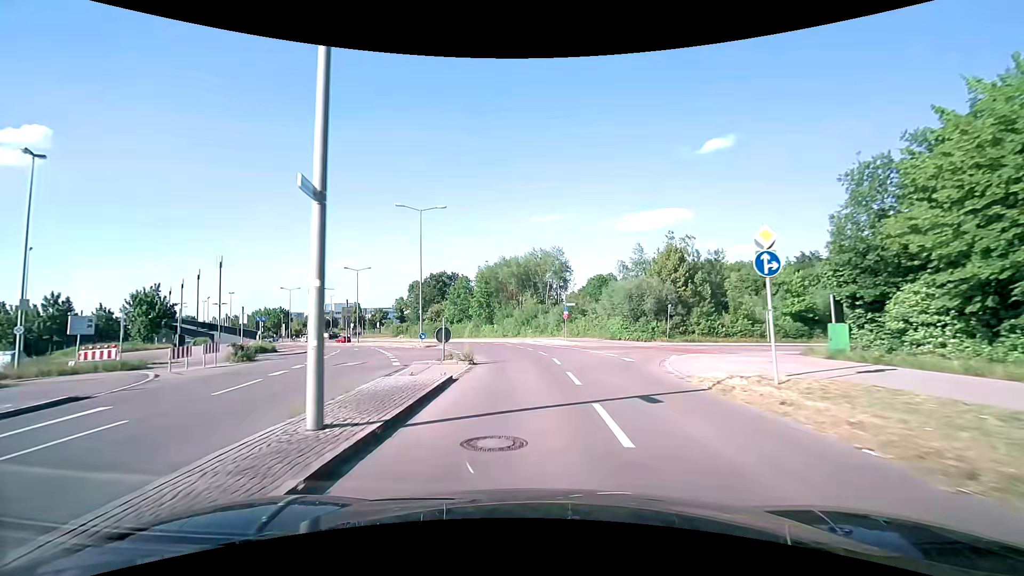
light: Day
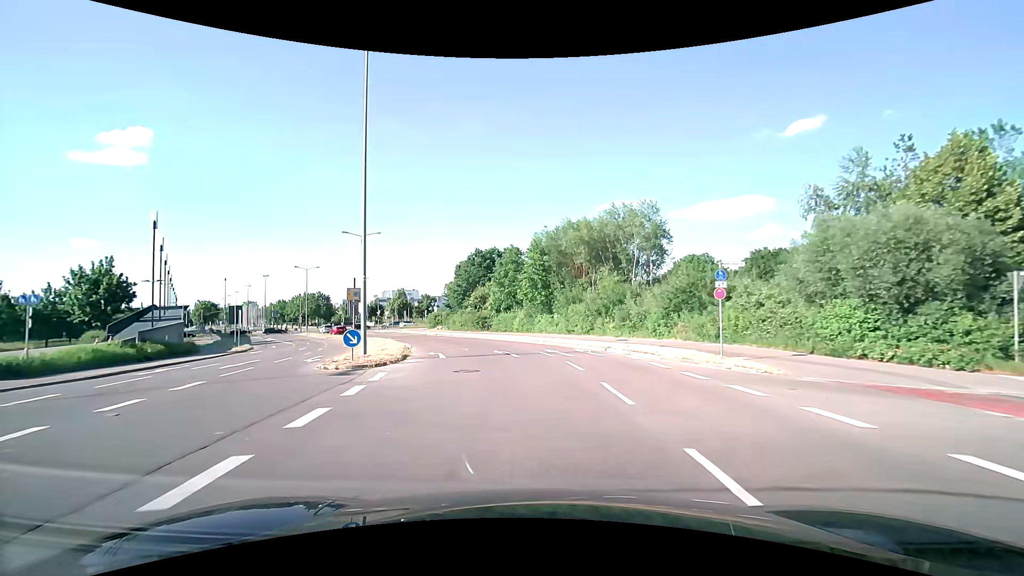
(-1.2, +26.9) m; -8°
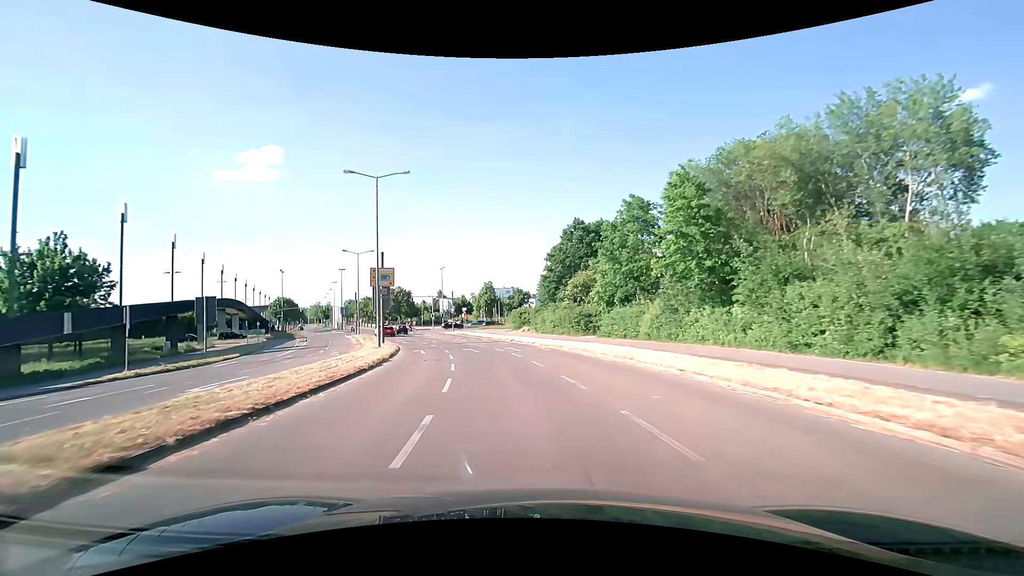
(-2.1, +26.9) m; -11°
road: tertiary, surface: asphalt
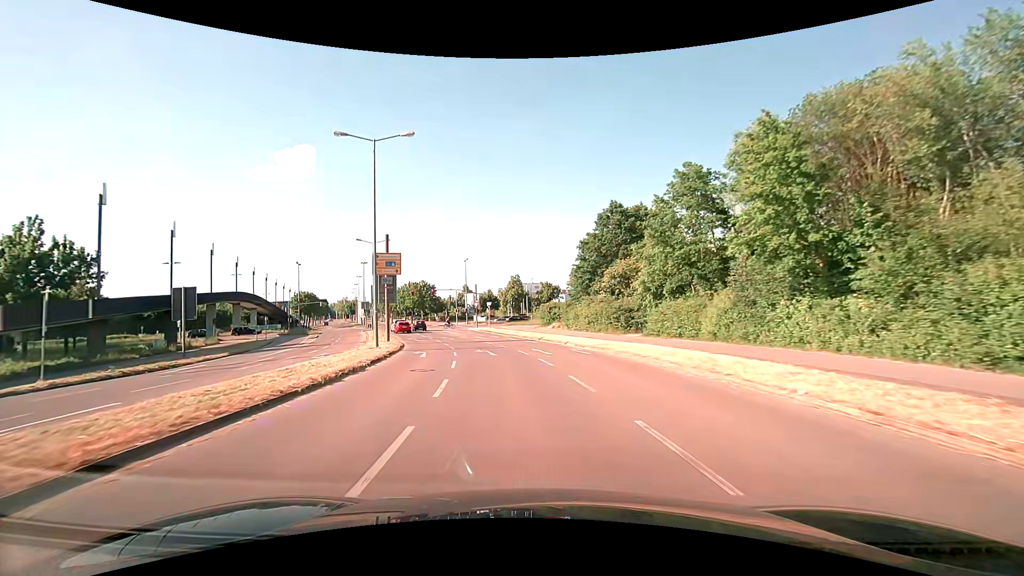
(-0.2, +7.0) m; -3°
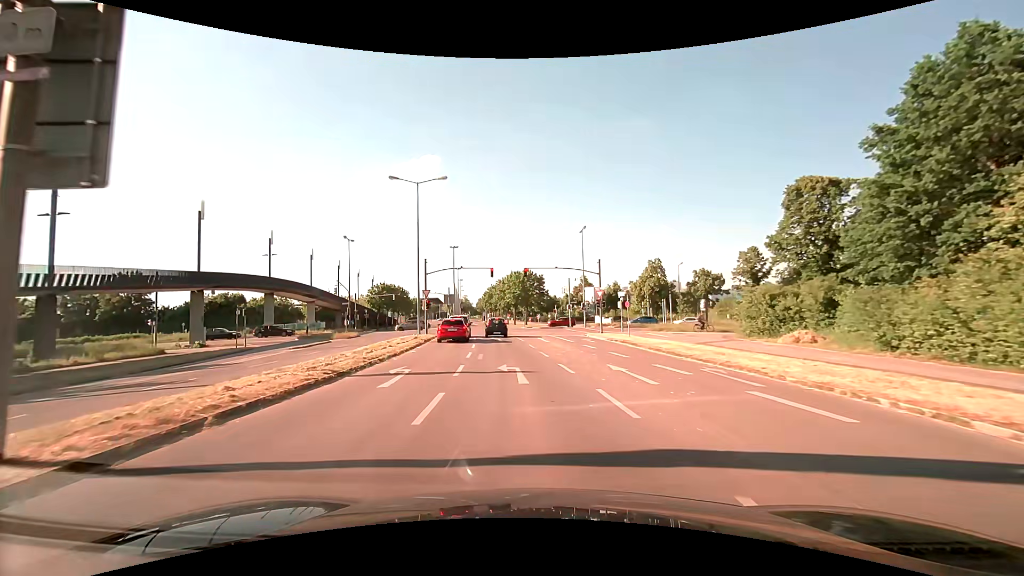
(-4.0, +32.0) m; -14°
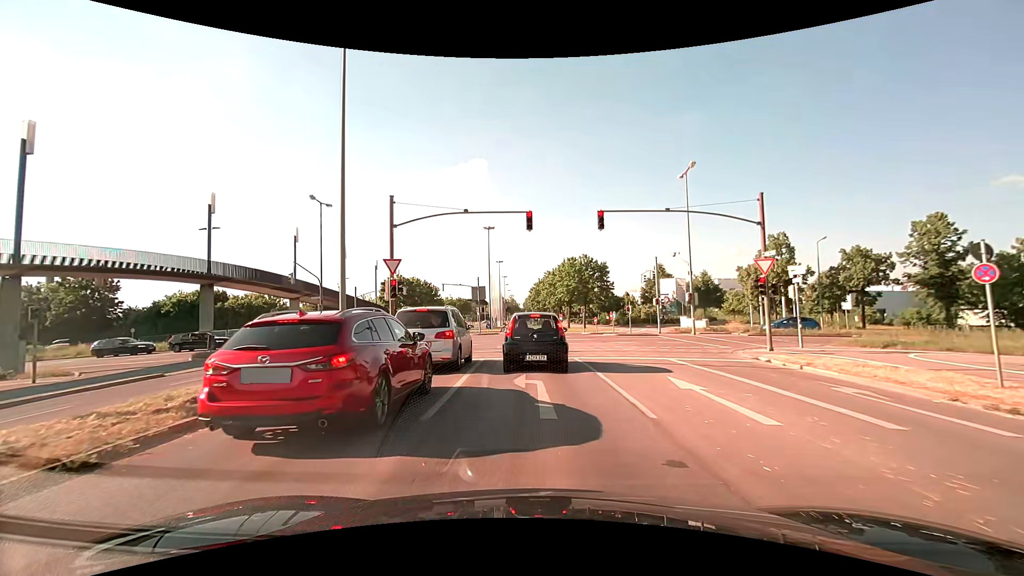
(-1.3, +23.5) m; -6°
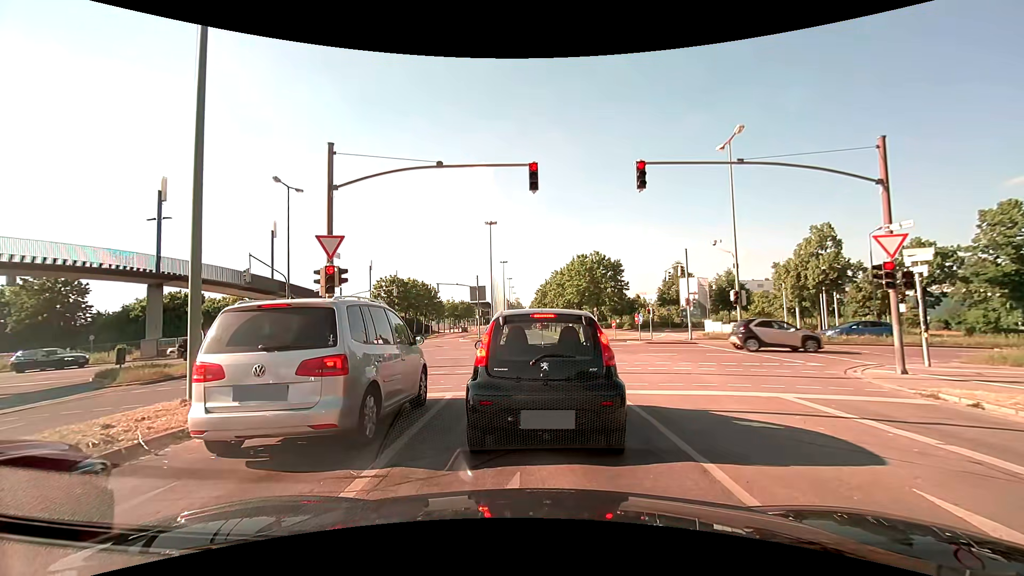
(0.0, +6.6) m; 0°
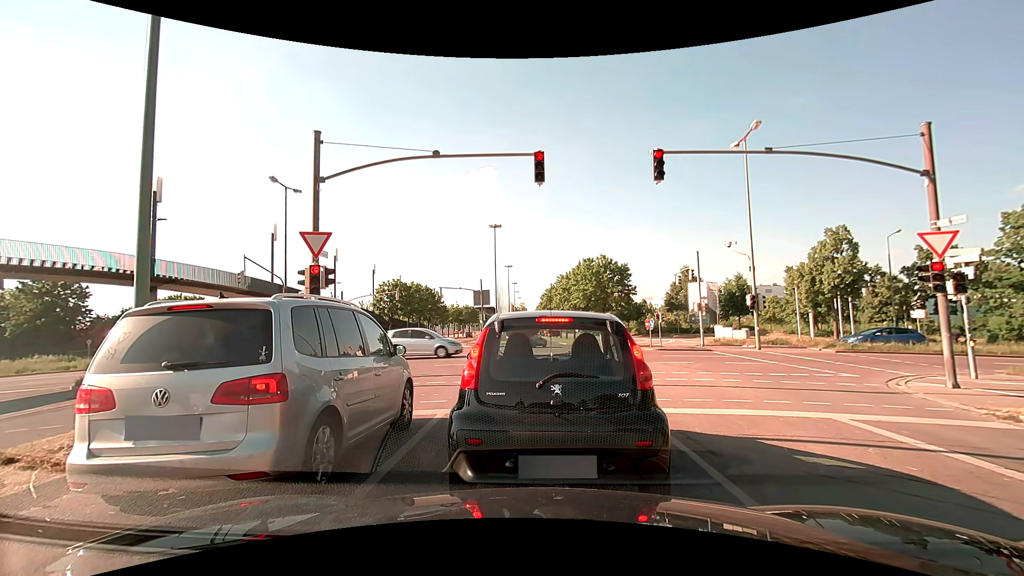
(0.0, +1.3) m; 0°
(0, +10) (0, +20) (-3, +30) (-8, +38) (-16, +44) (-26, +47) (-36, +47) (-46, +47) (-56, +47) (-66, +47) m
